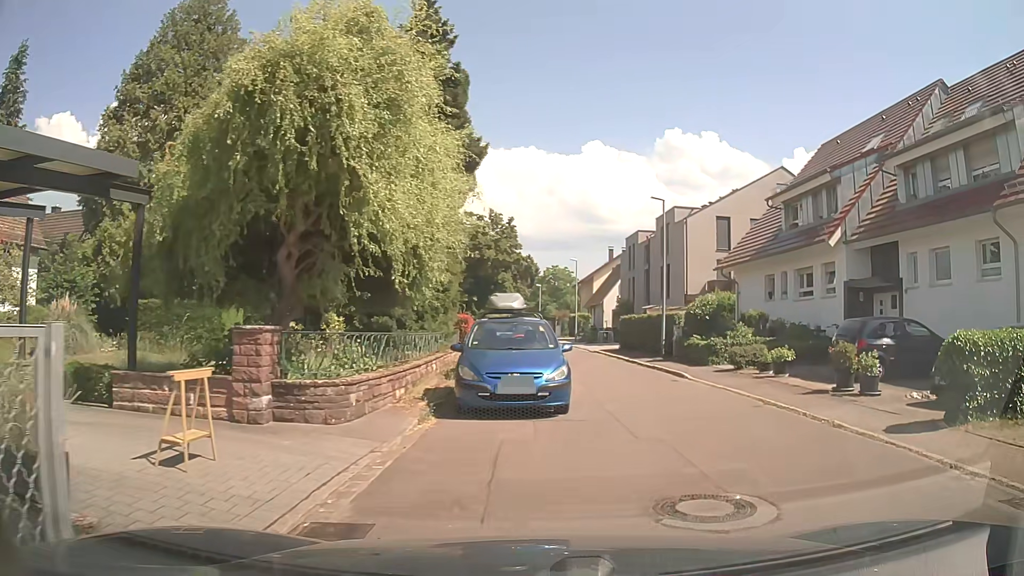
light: Day
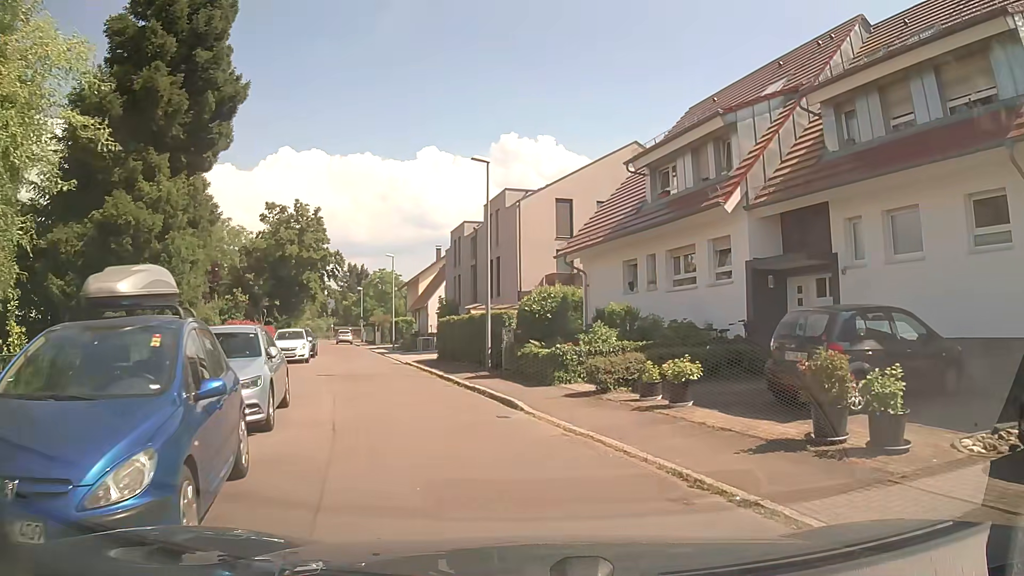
(+1.2, +6.9) m; +15°
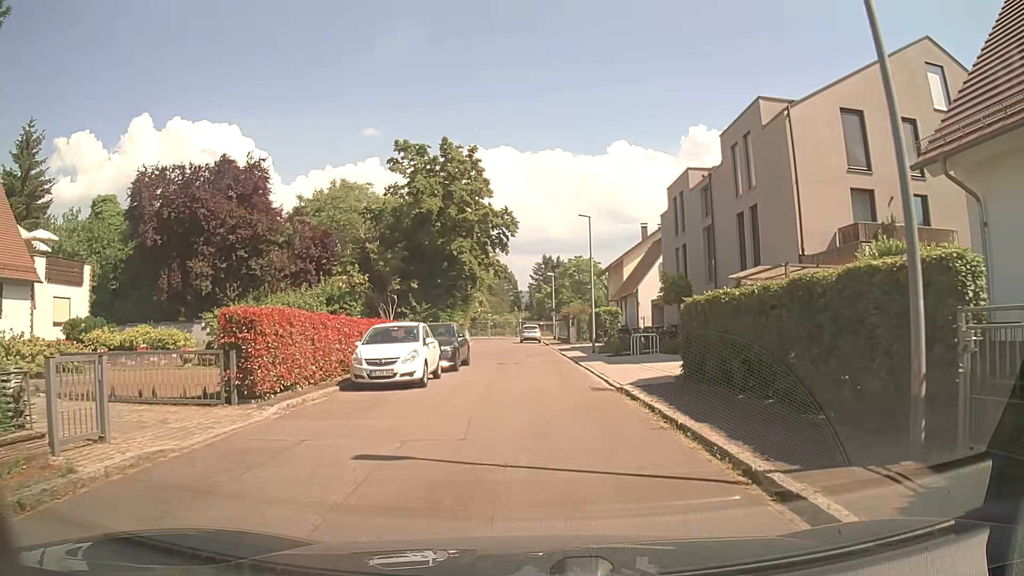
(-2.8, +14.3) m; -18°
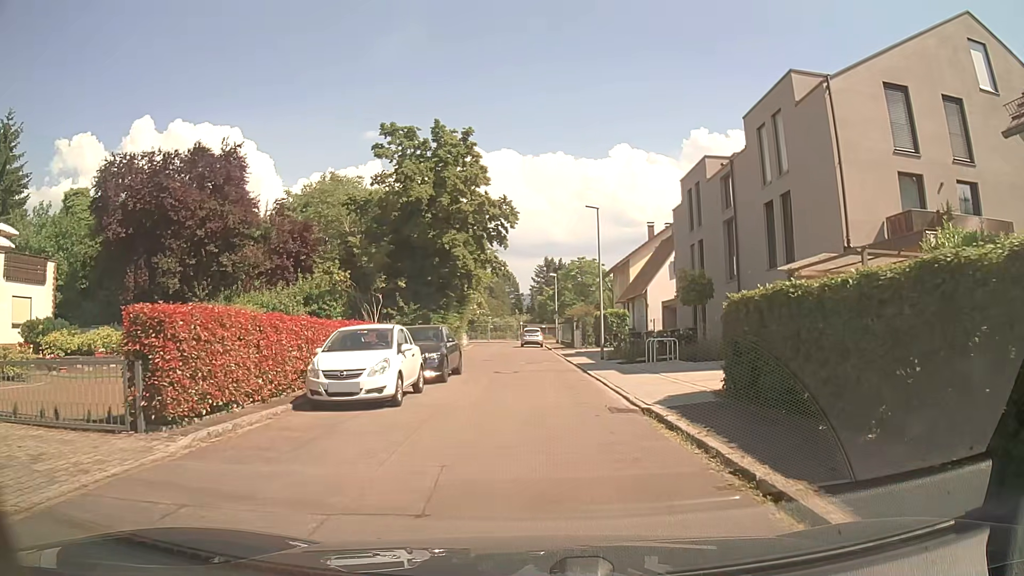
(0.0, +3.1) m; 0°
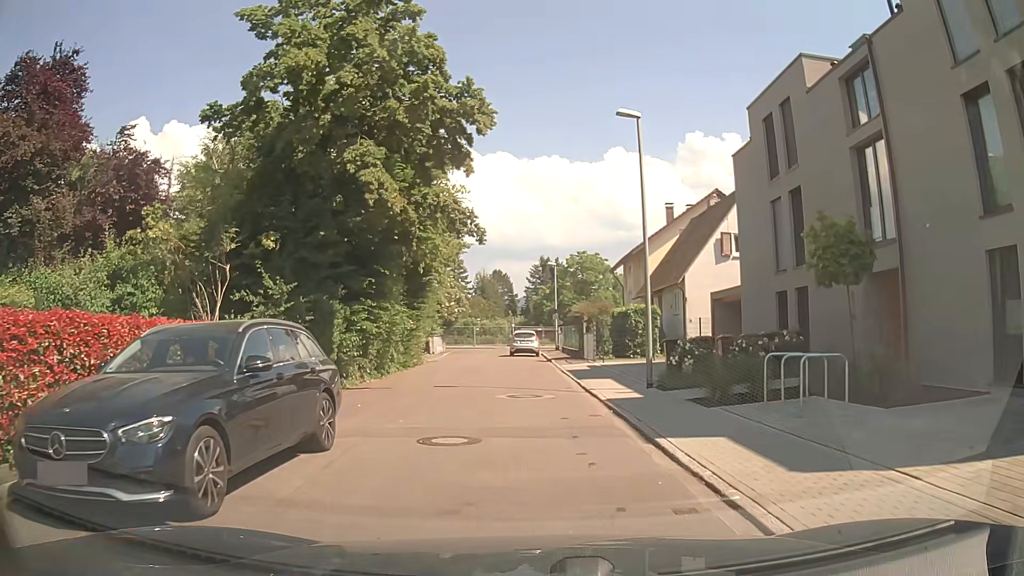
(+0.1, +12.7) m; +1°
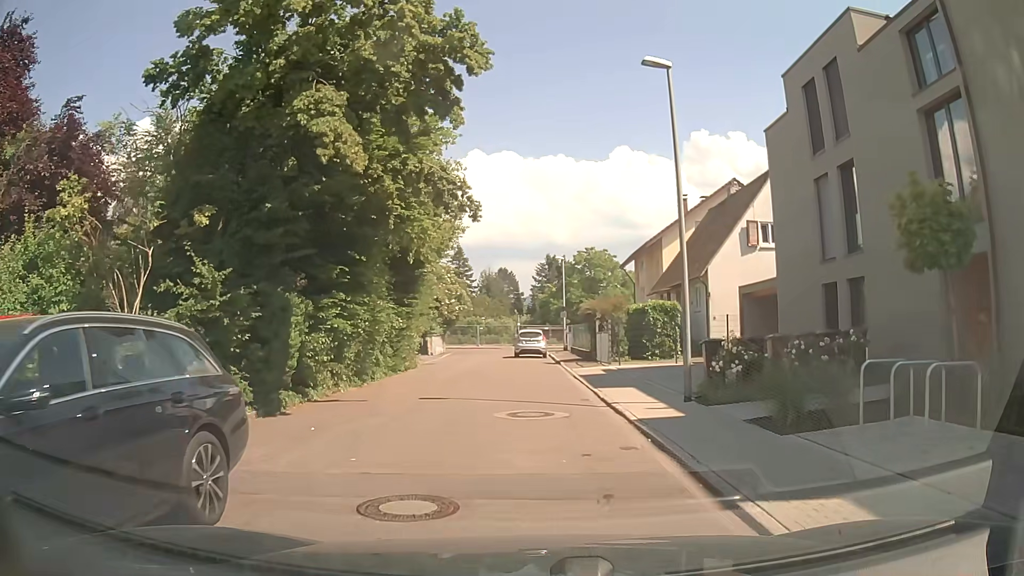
(0.0, +3.2) m; 0°
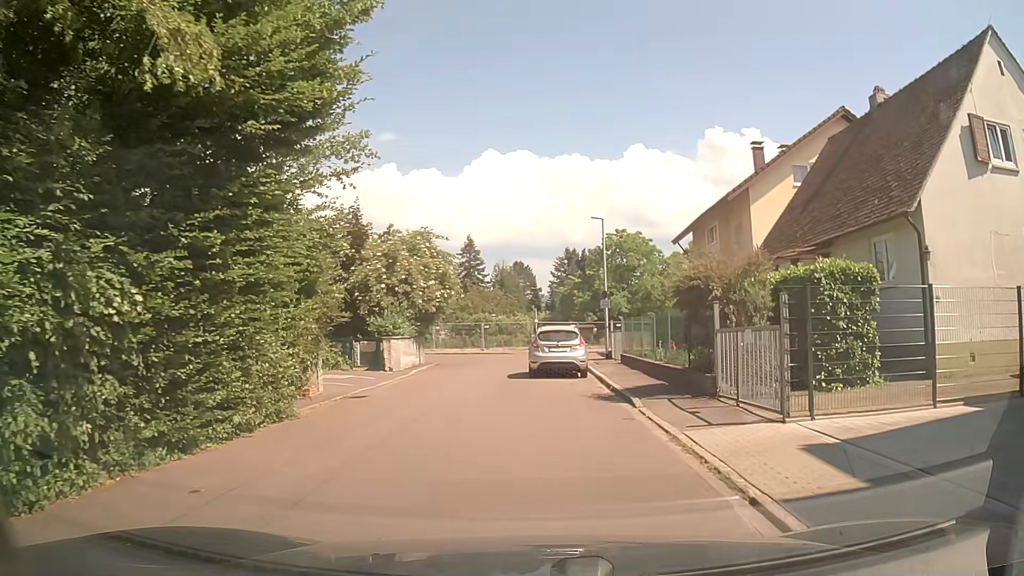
(-0.5, +15.7) m; -2°
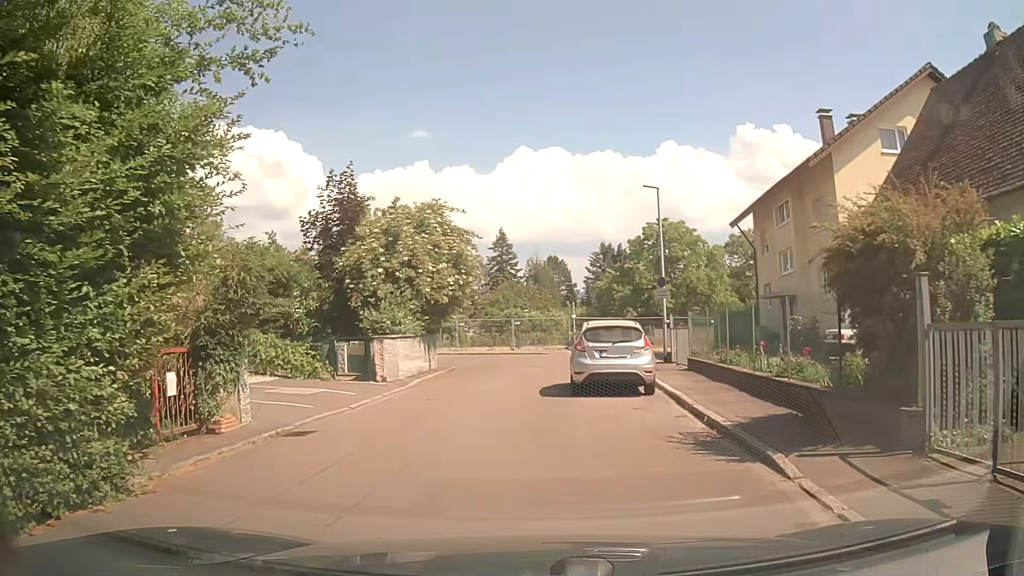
(-0.1, +5.9) m; -4°
